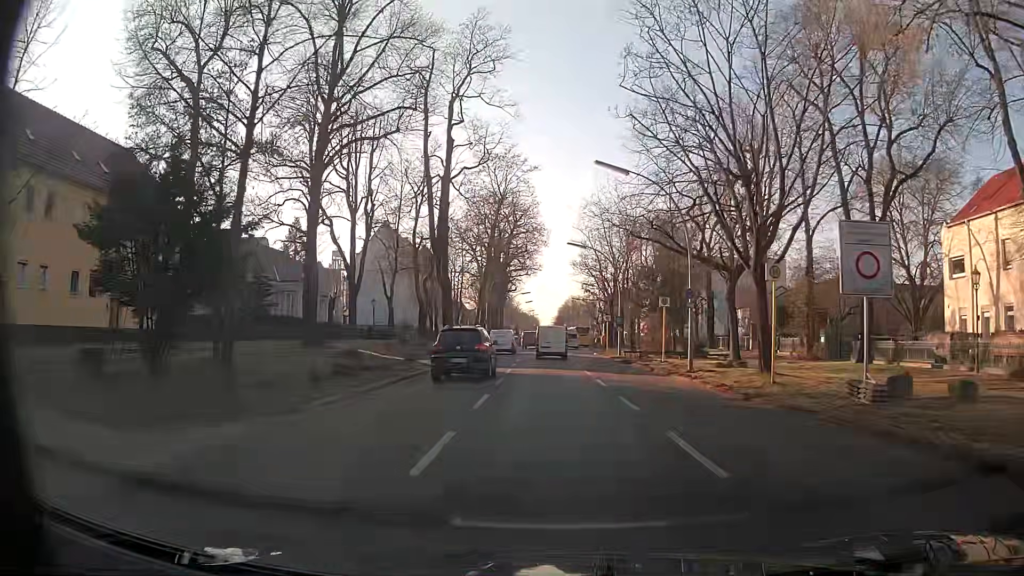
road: secondary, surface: asphalt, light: Day
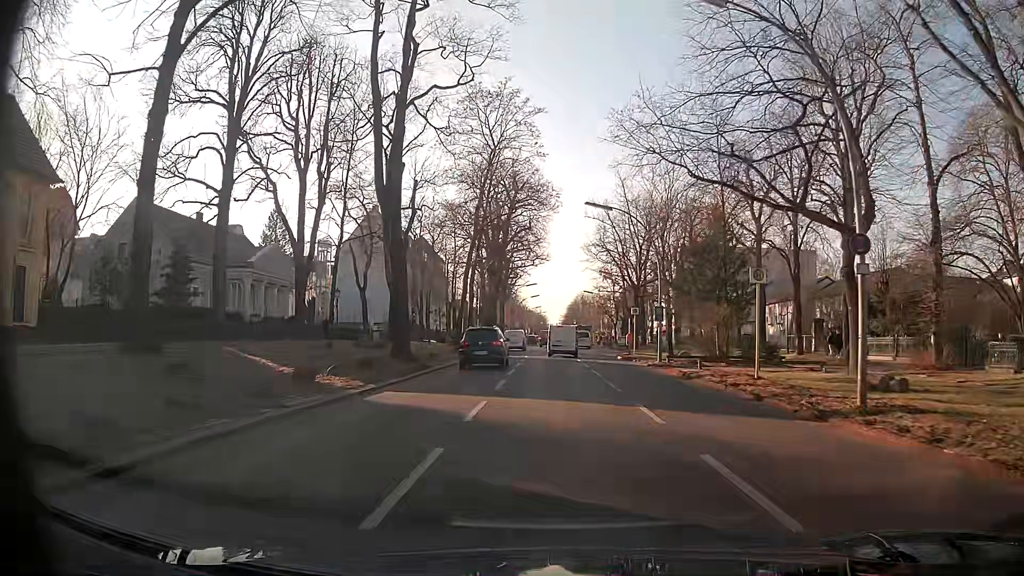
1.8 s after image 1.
(-0.2, +13.9) m; -1°
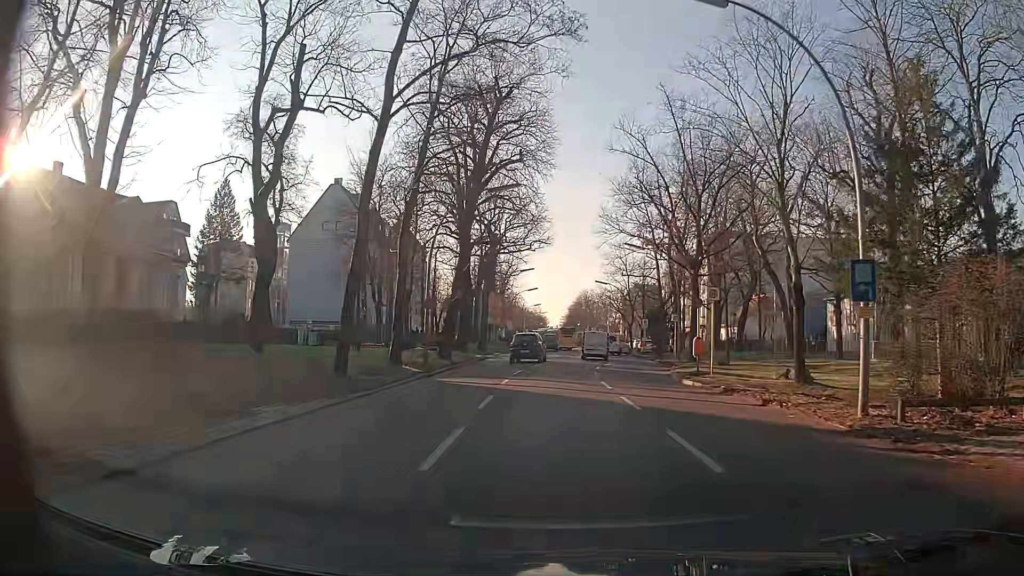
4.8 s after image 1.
(-0.2, +22.0) m; 0°
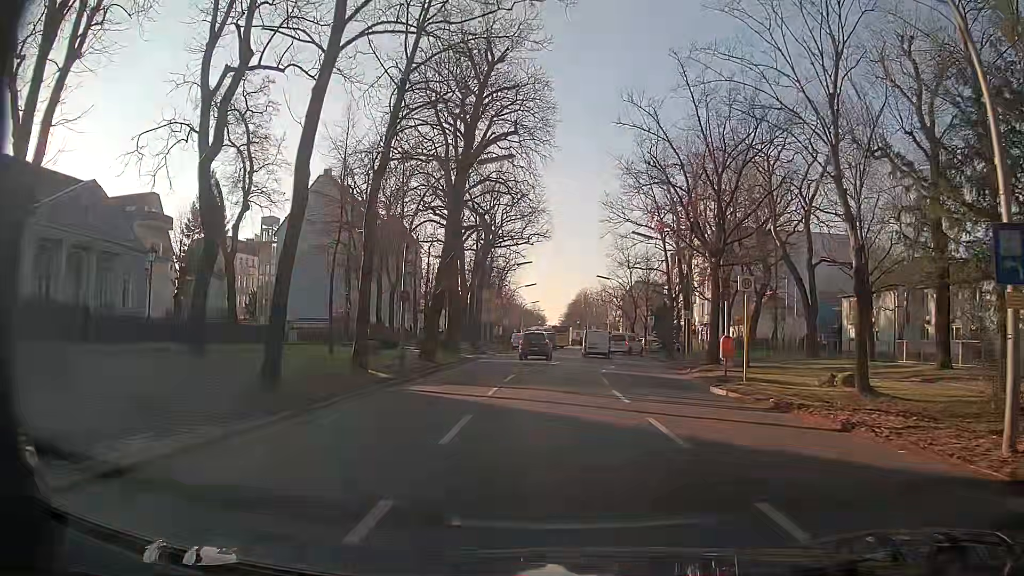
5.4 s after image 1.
(0.0, +4.4) m; 0°
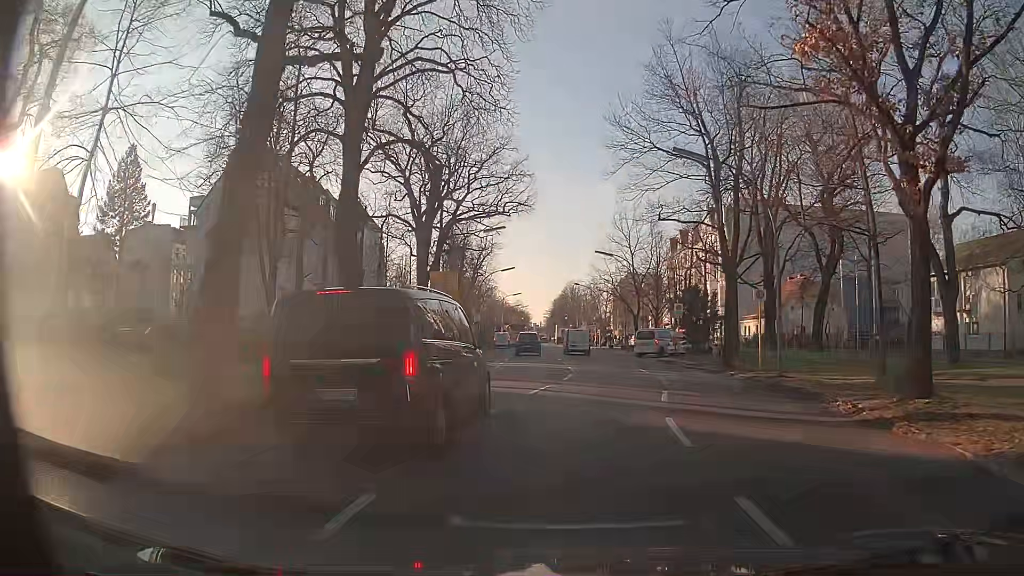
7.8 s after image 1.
(0.0, +18.3) m; +1°
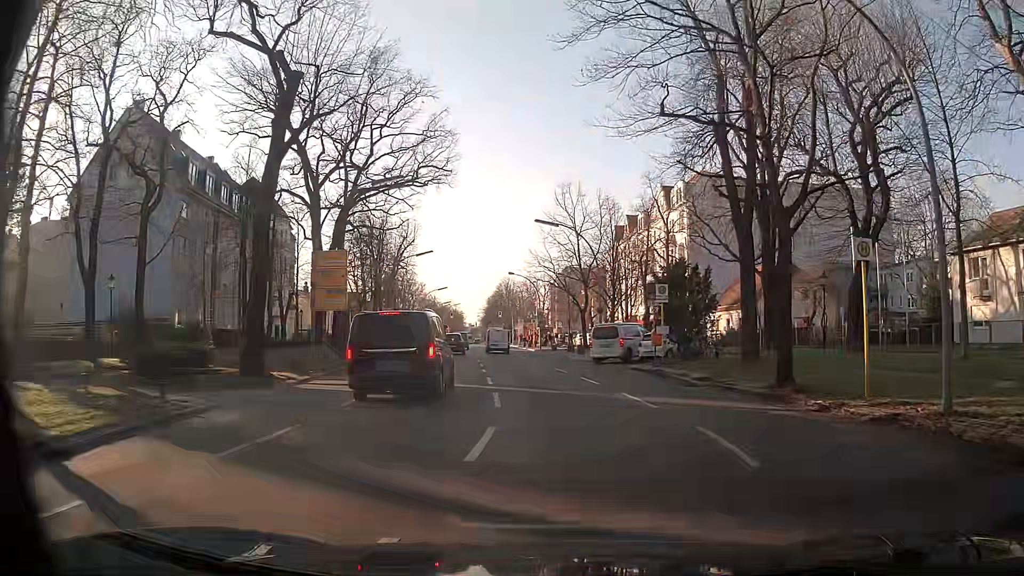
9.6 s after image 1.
(+0.5, +13.5) m; +6°
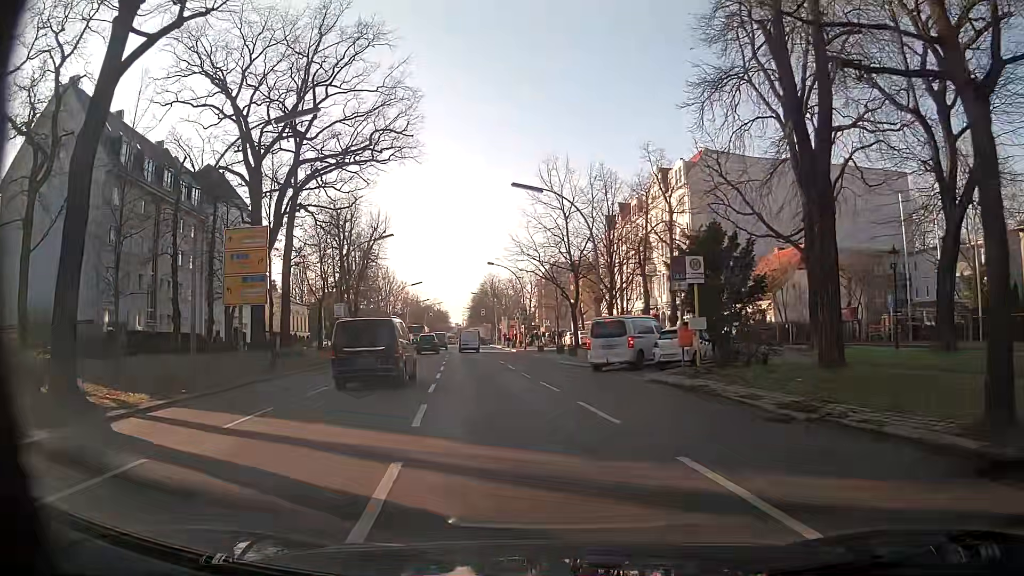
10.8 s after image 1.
(+0.1, +8.9) m; 0°
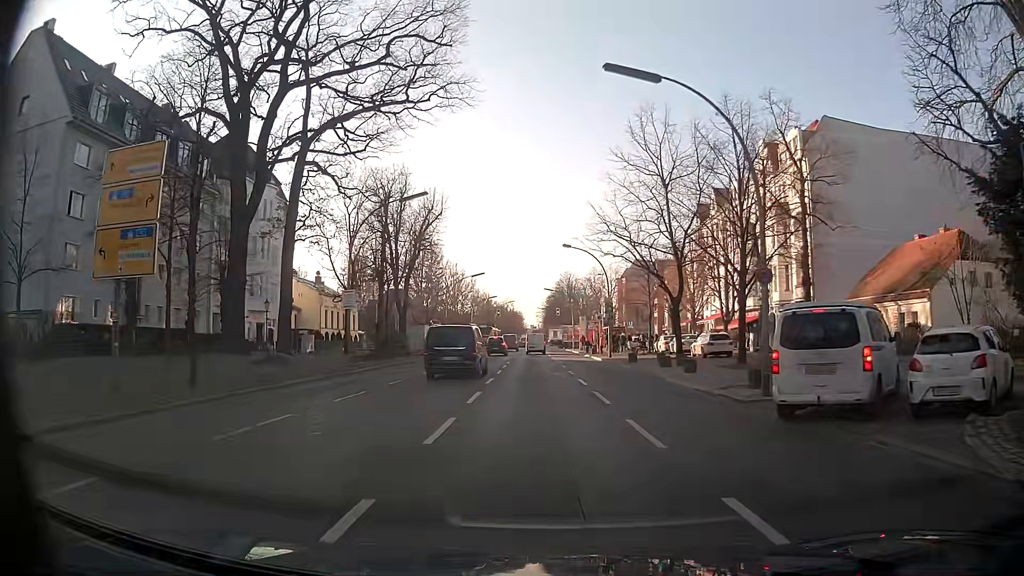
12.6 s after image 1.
(-0.7, +13.4) m; -6°
(0, +10) (0, +20) (-1, +30) (-1, +40) (-1, +50) (-1, +60) (-2, +70) (-2, +80) (-2, +90) (-2, +100) m
